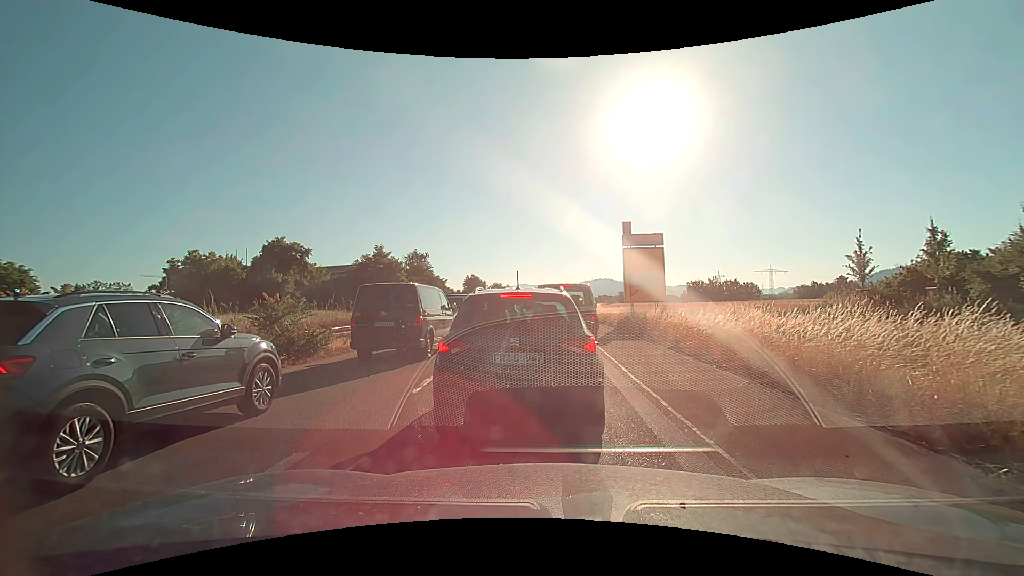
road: trunk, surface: asphalt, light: Day
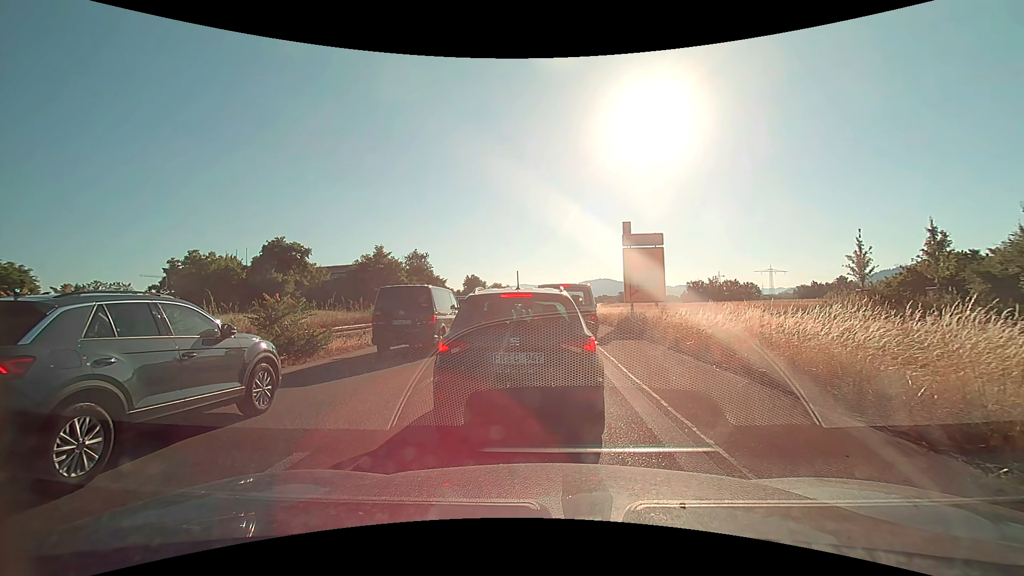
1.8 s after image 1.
(0.0, 0.0) m; 0°
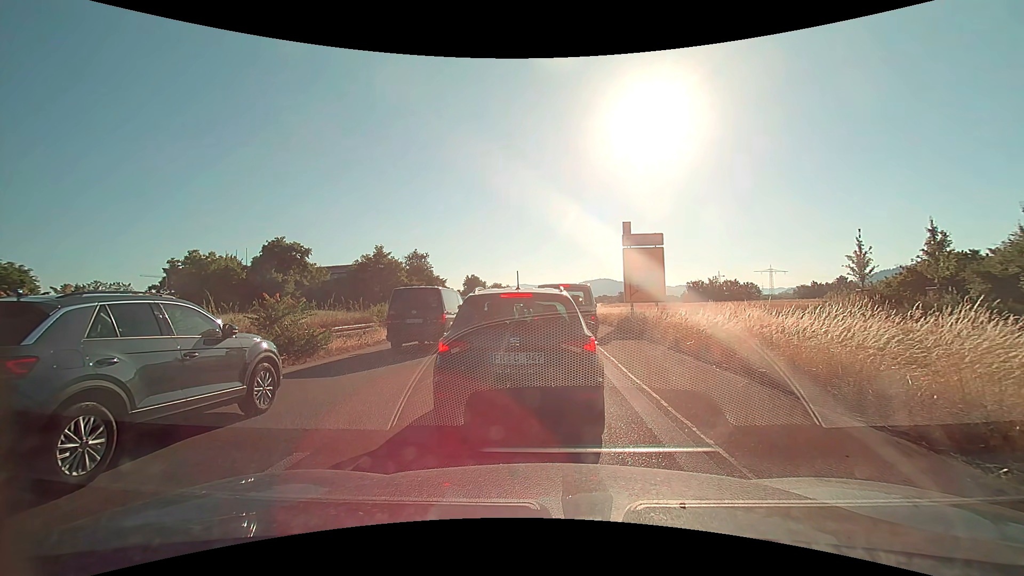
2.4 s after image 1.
(0.0, 0.0) m; 0°
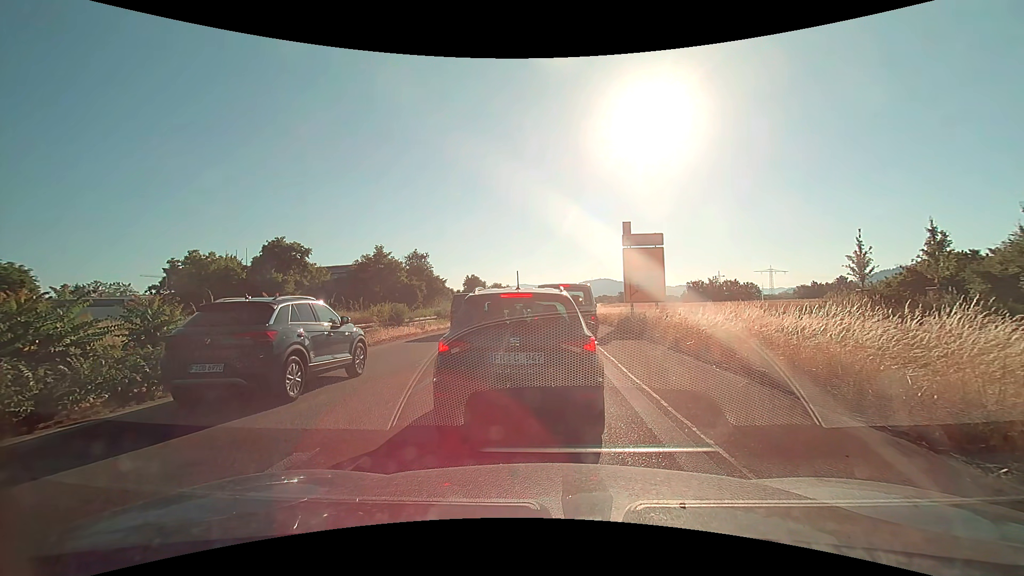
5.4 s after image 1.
(0.0, 0.0) m; 0°
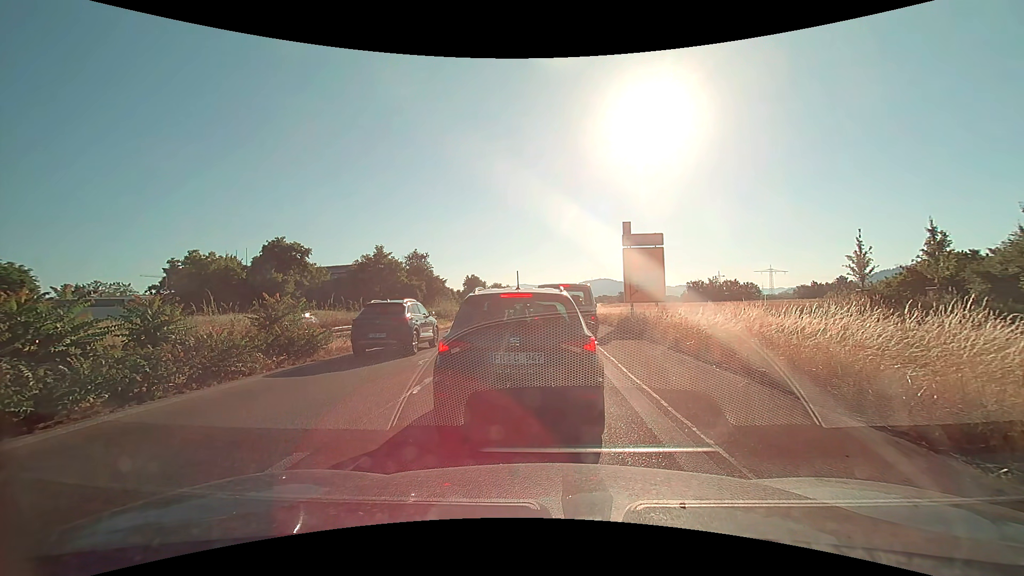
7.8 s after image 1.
(0.0, 0.0) m; 0°
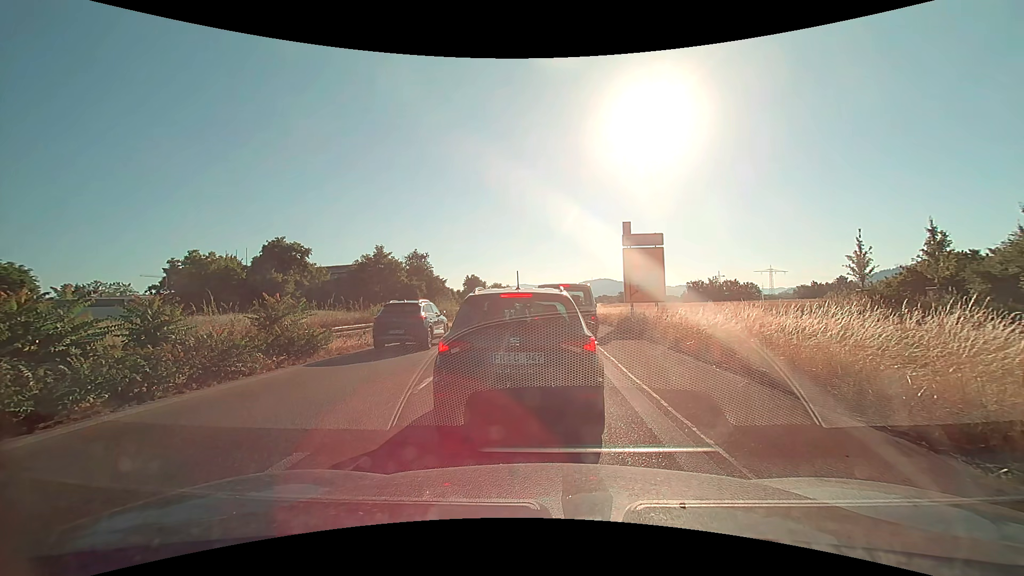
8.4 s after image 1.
(0.0, 0.0) m; 0°
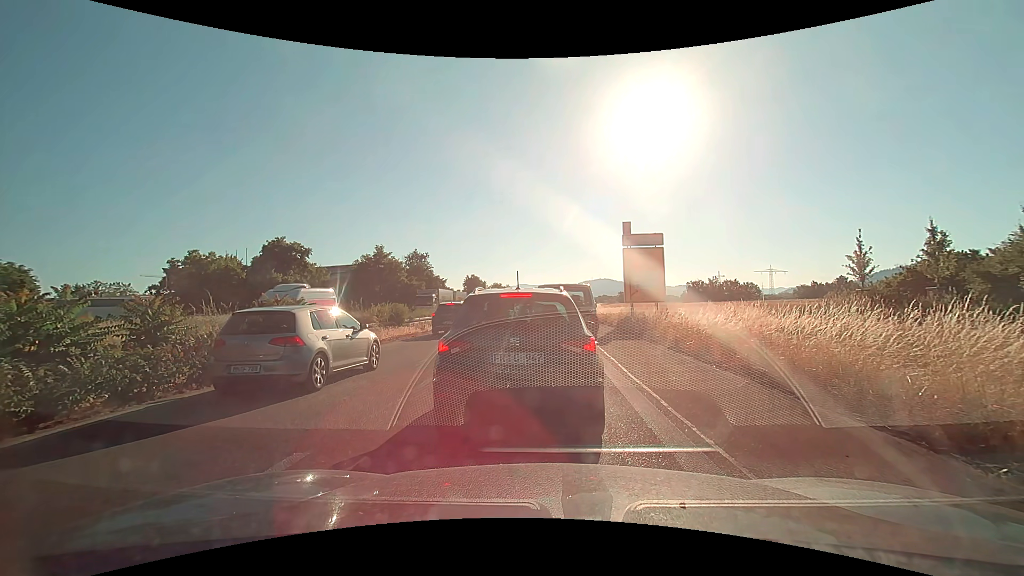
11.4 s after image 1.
(0.0, 0.0) m; 0°
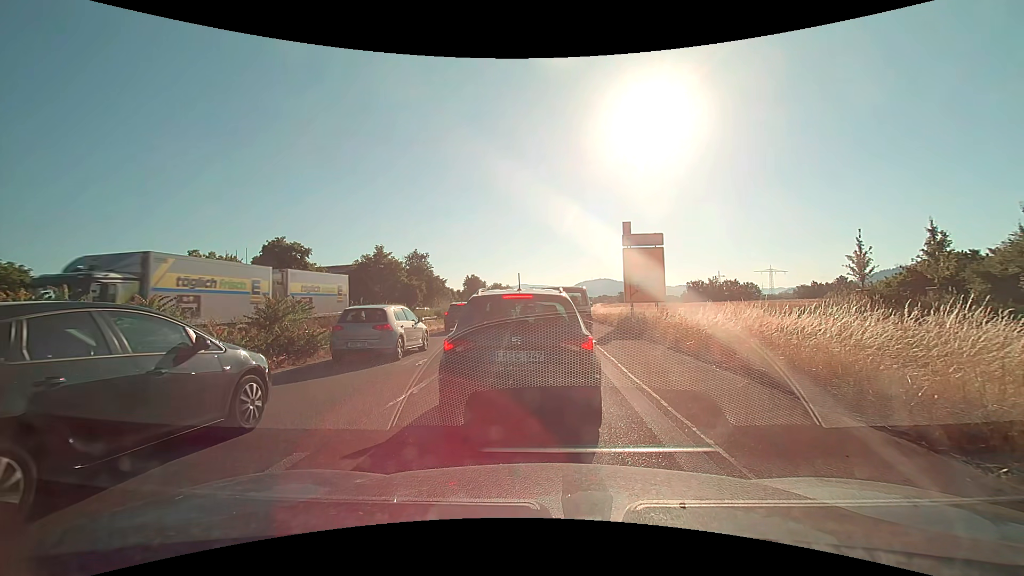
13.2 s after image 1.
(0.0, 0.0) m; 0°
